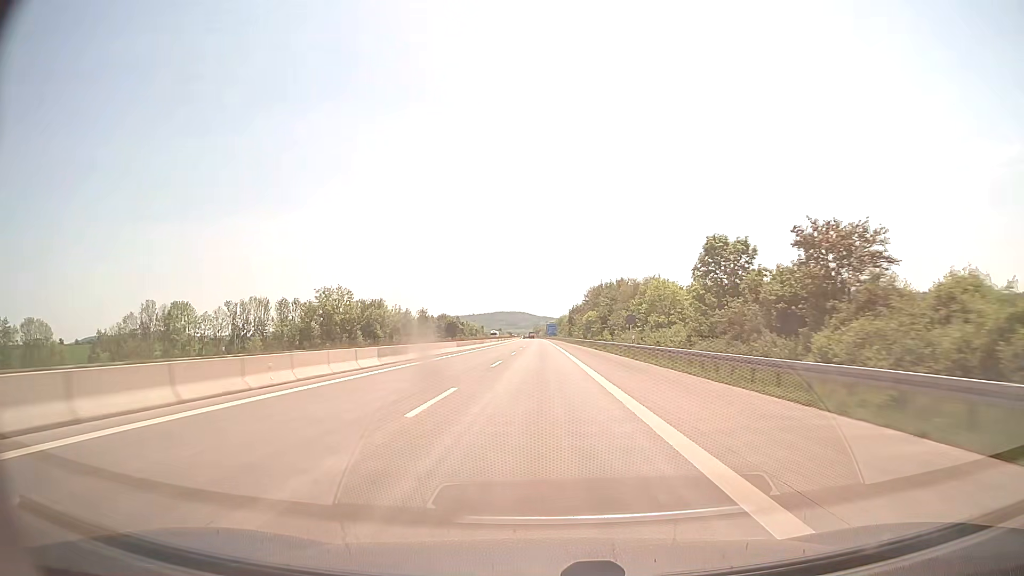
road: motorway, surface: concrete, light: Day
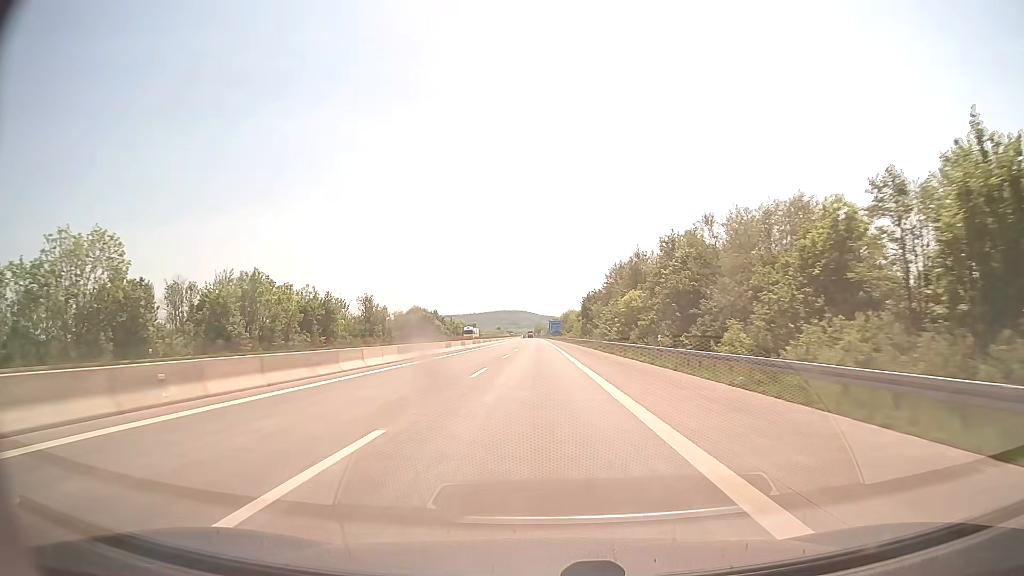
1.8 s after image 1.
(-0.2, +61.8) m; 0°
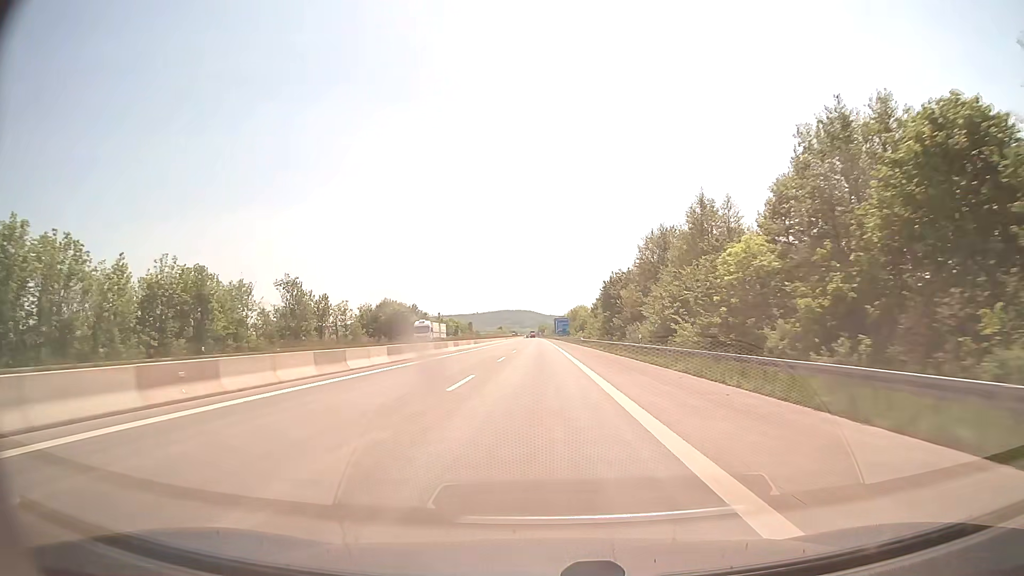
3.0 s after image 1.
(-0.1, +41.2) m; 0°
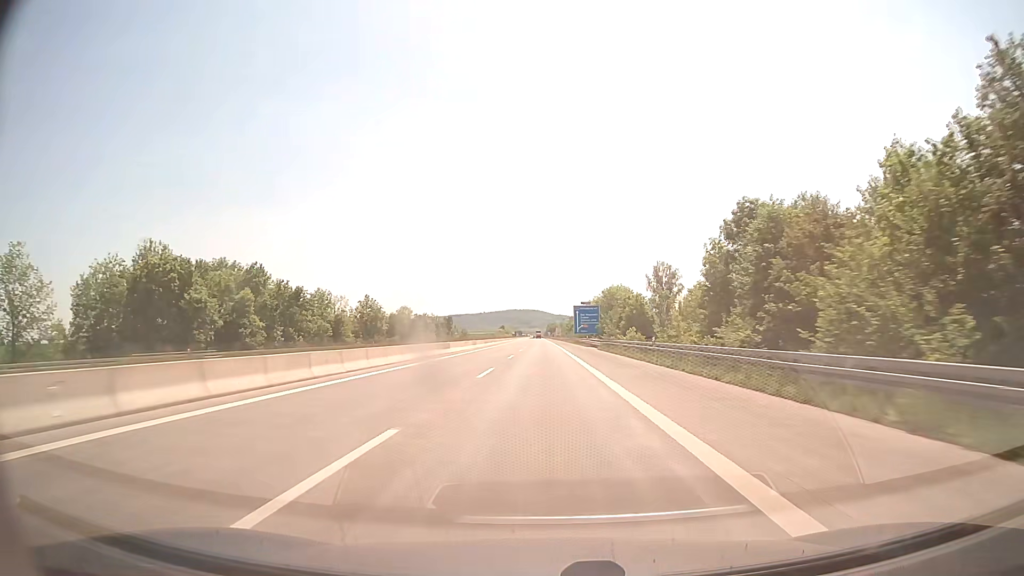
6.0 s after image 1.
(-0.8, +103.0) m; -1°
(0, +10) (0, +20) (0, +30) (0, +40) (0, +50) (0, +60) (0, +70) (0, +80) (0, +90) (0, +100) m
